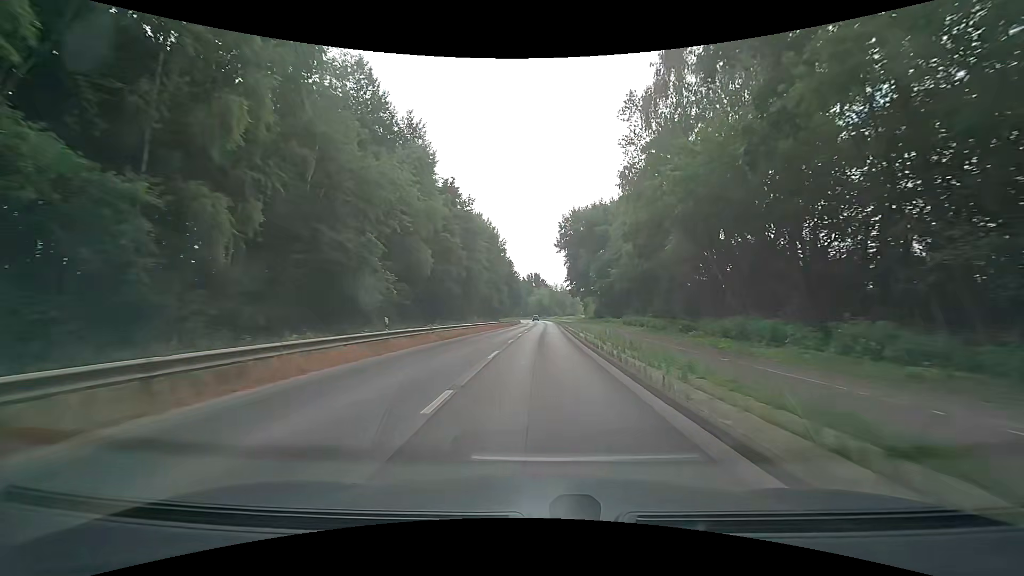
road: secondary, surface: asphalt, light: Day
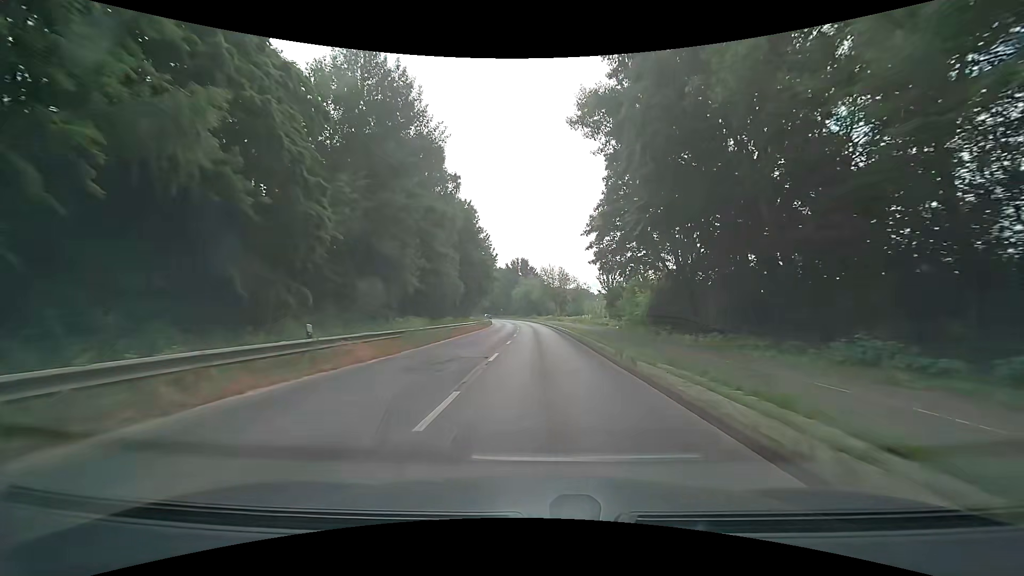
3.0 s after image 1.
(+1.4, +55.0) m; +2°
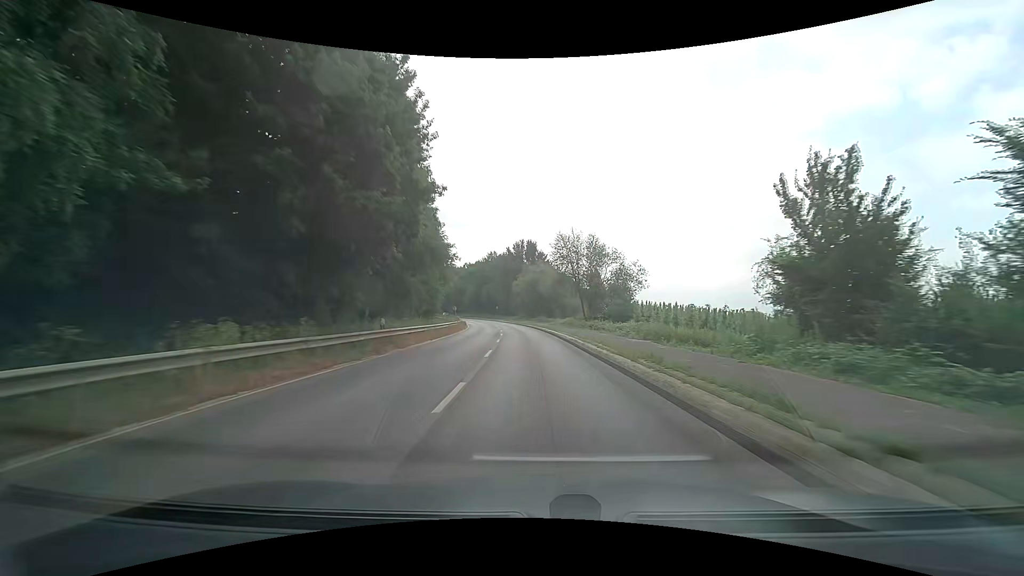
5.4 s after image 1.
(0.0, +43.9) m; -1°
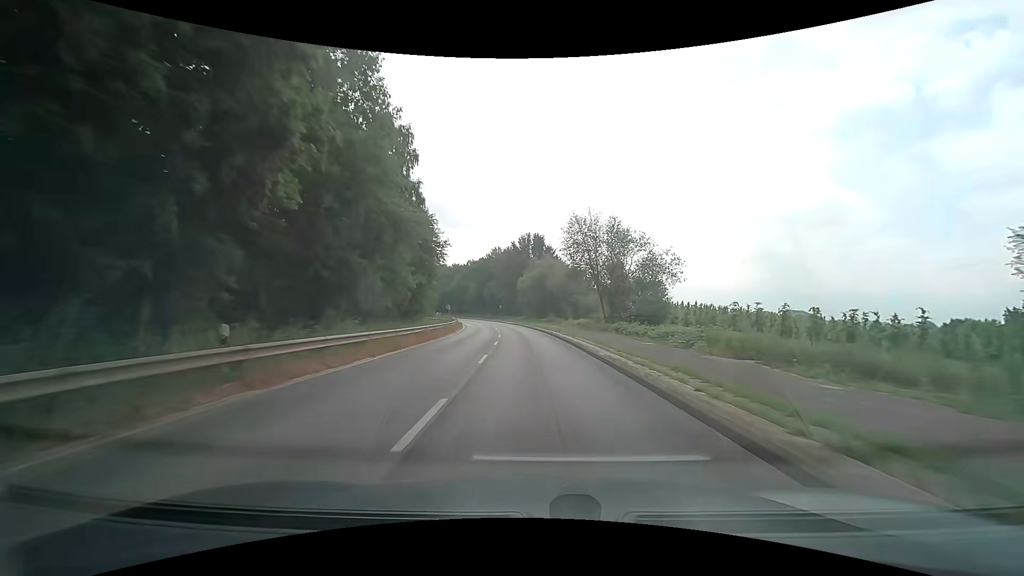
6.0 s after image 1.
(0.0, +11.0) m; -1°
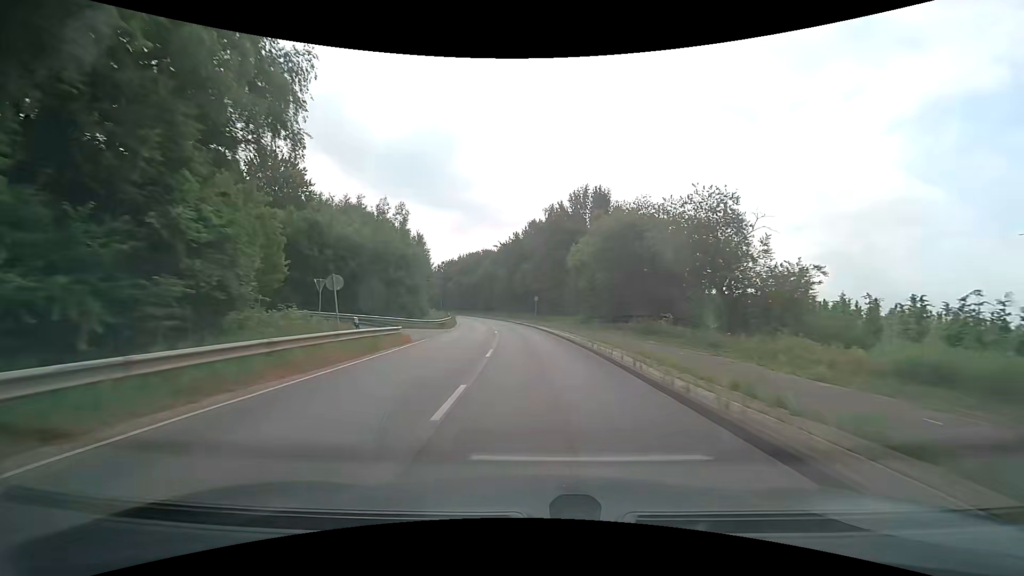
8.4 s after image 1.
(-1.7, +43.7) m; -5°
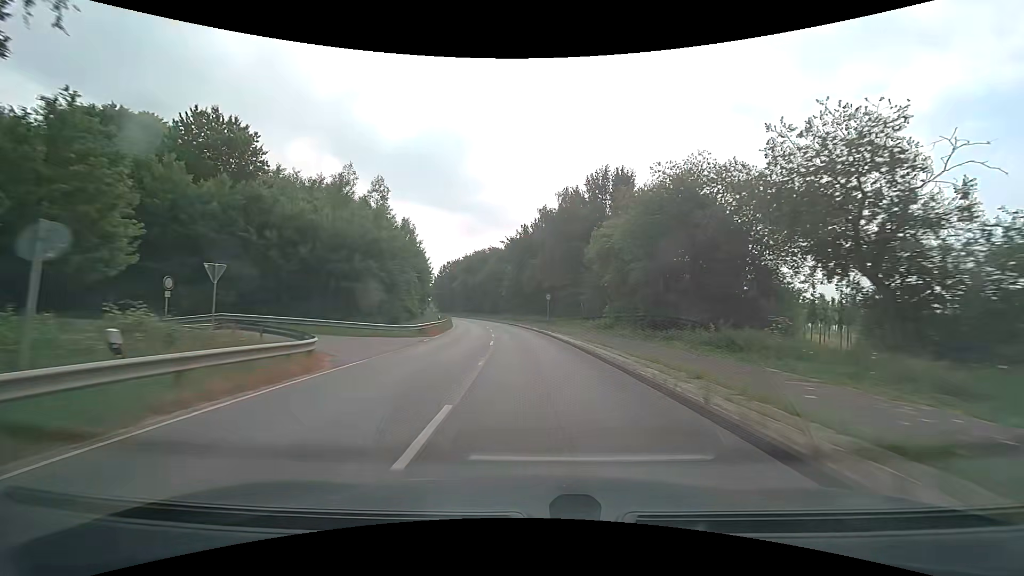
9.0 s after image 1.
(-0.1, +10.9) m; -1°
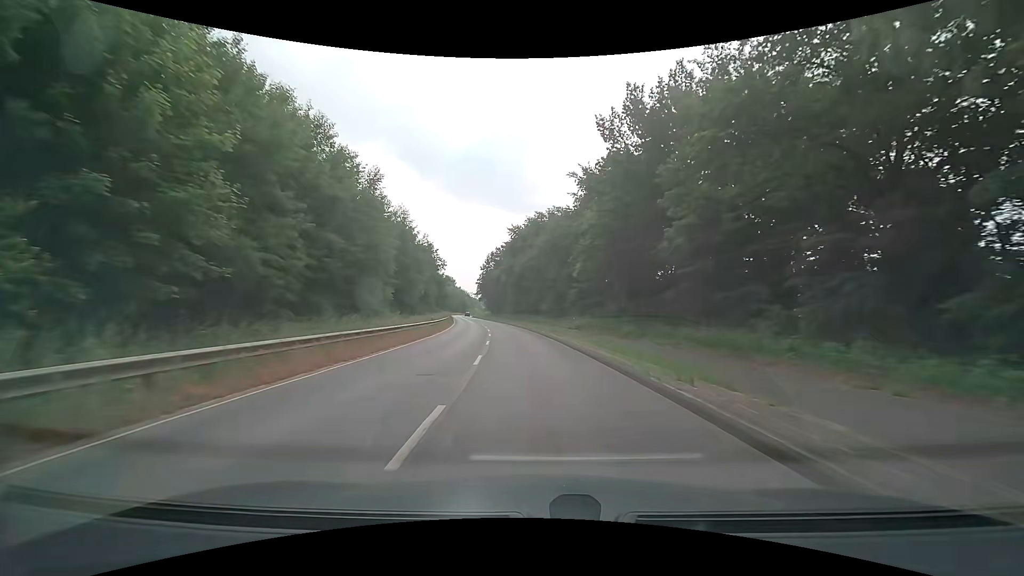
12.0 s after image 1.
(-3.7, +54.0) m; -8°
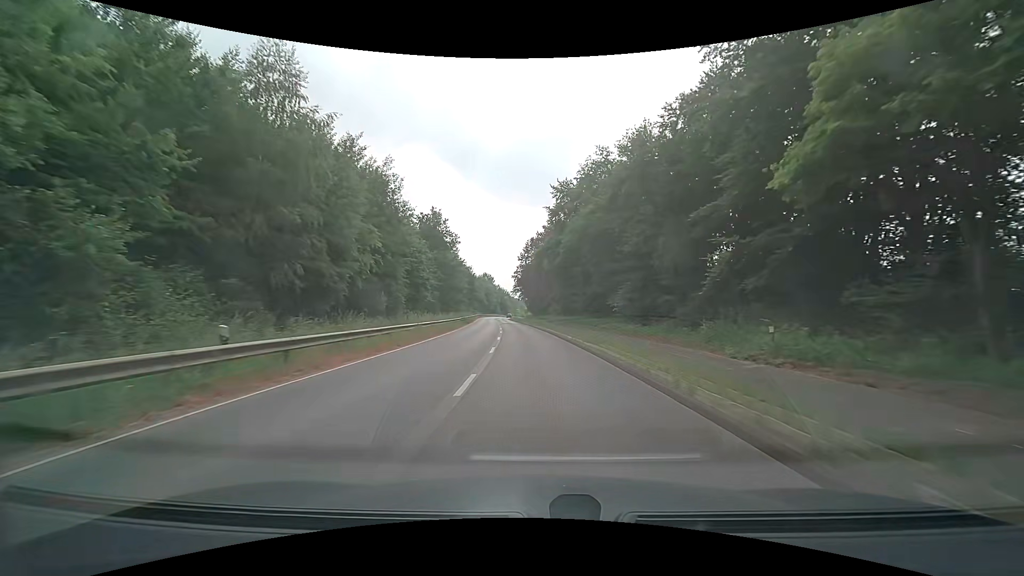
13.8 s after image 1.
(-1.4, +32.2) m; -5°
(0, +10) (0, +20) (-1, +30) (-1, +40) (-2, +50) (-3, +60) (-3, +70) (-4, +80) (-5, +90) (-6, +100) m
